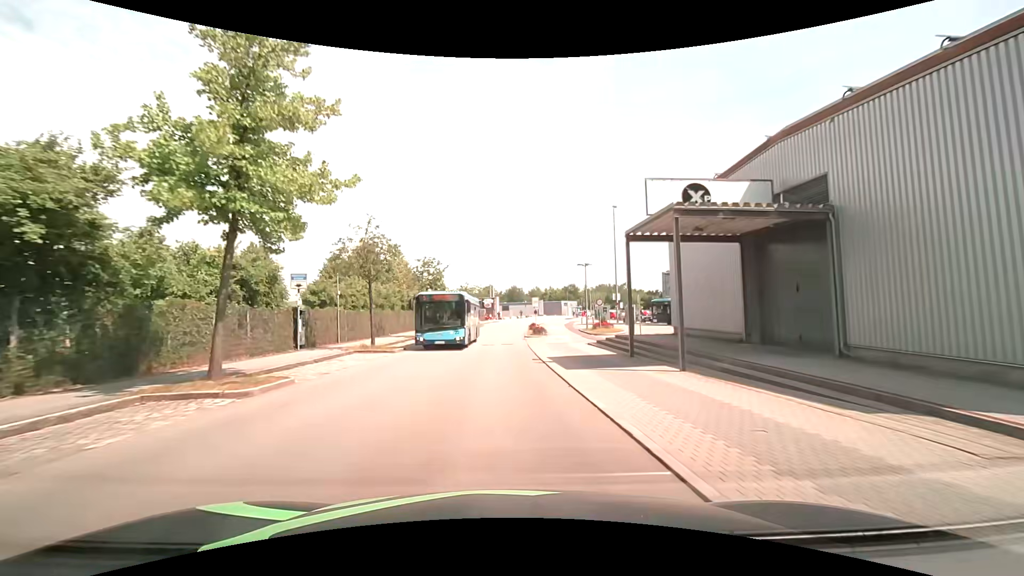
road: residential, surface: asphalt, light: Day
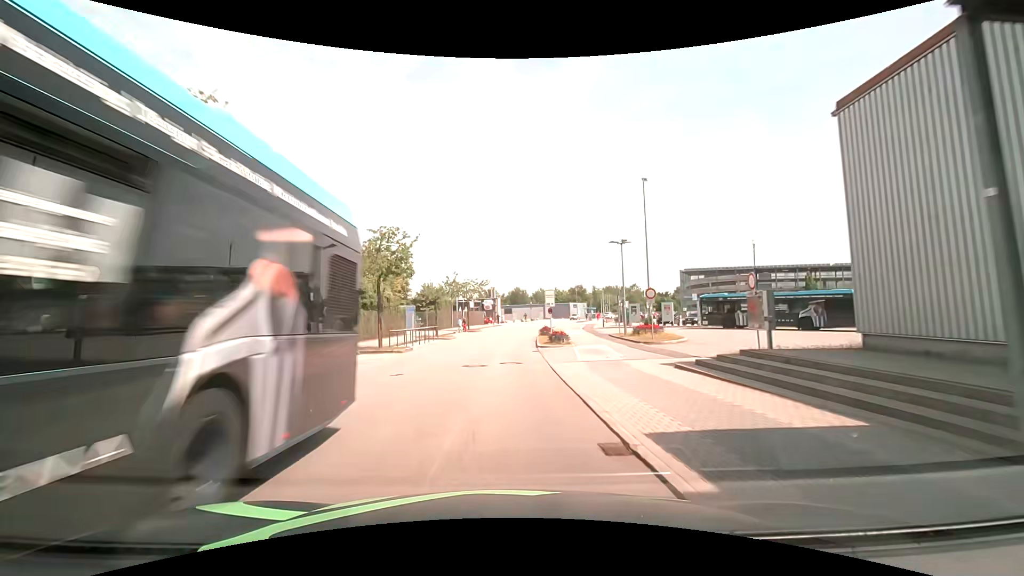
(-0.1, +14.0) m; -1°
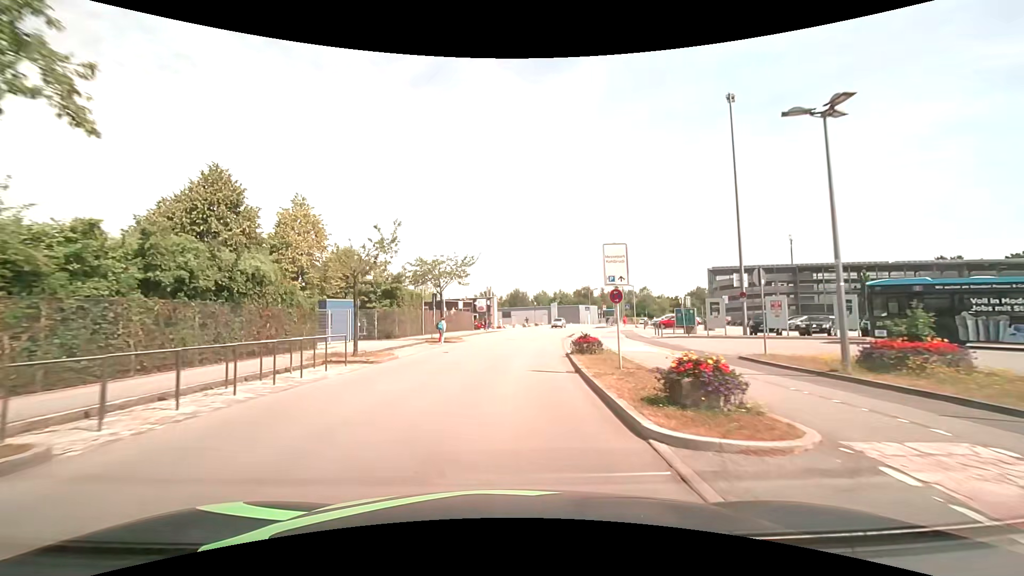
(+0.2, +20.9) m; +1°
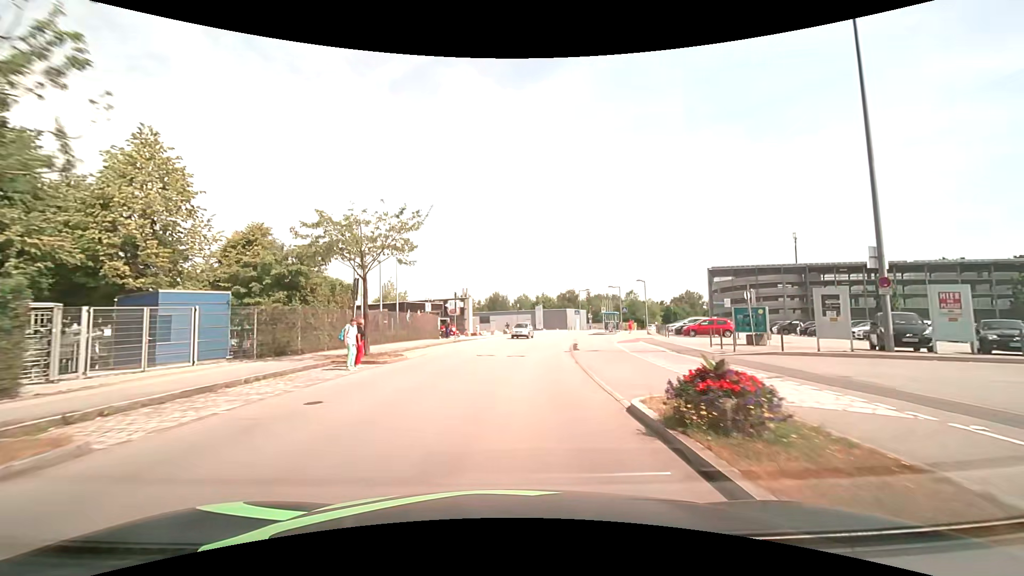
(+0.2, +13.6) m; +2°
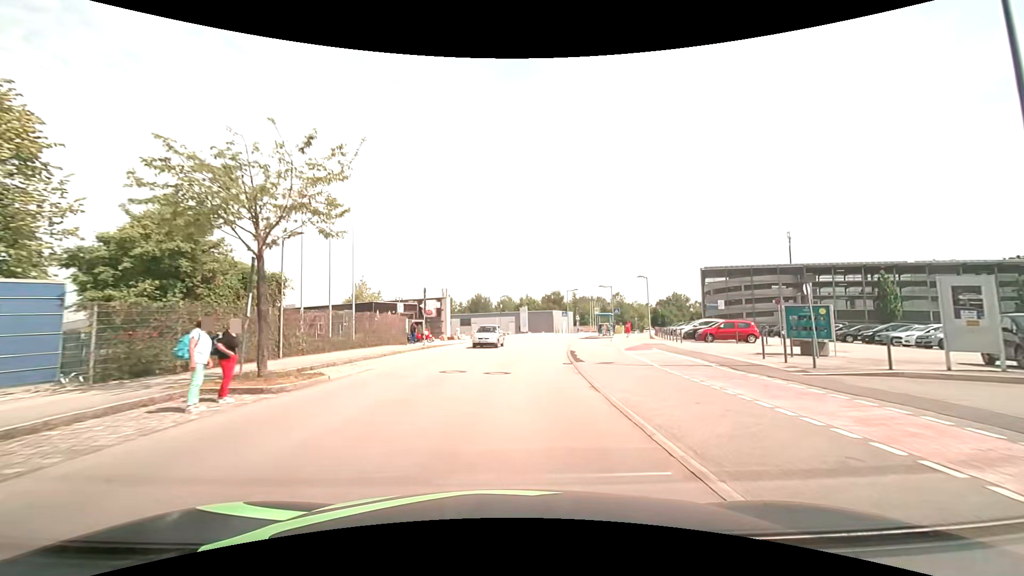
(+0.1, +6.7) m; +2°
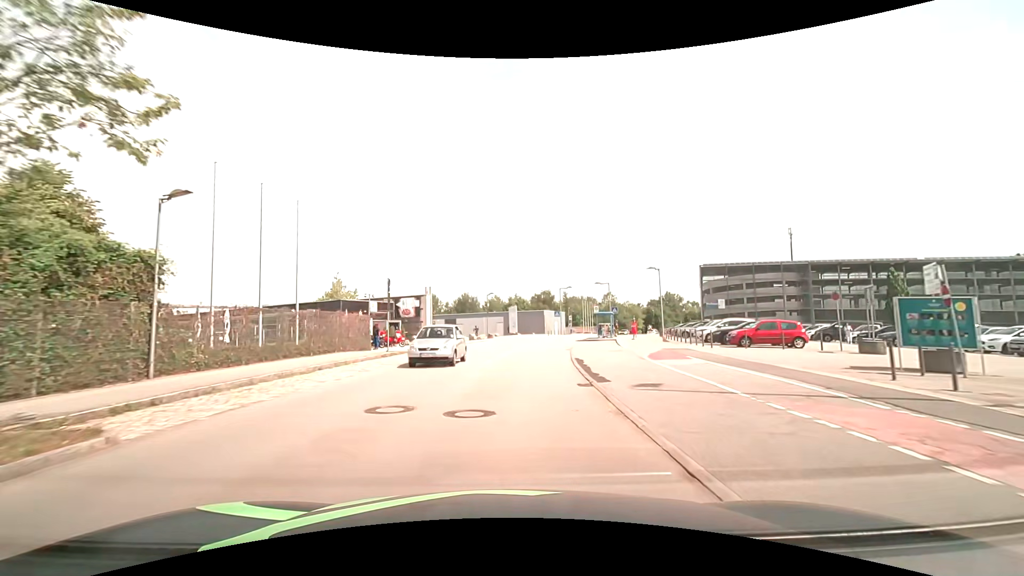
(+0.1, +6.6) m; +1°
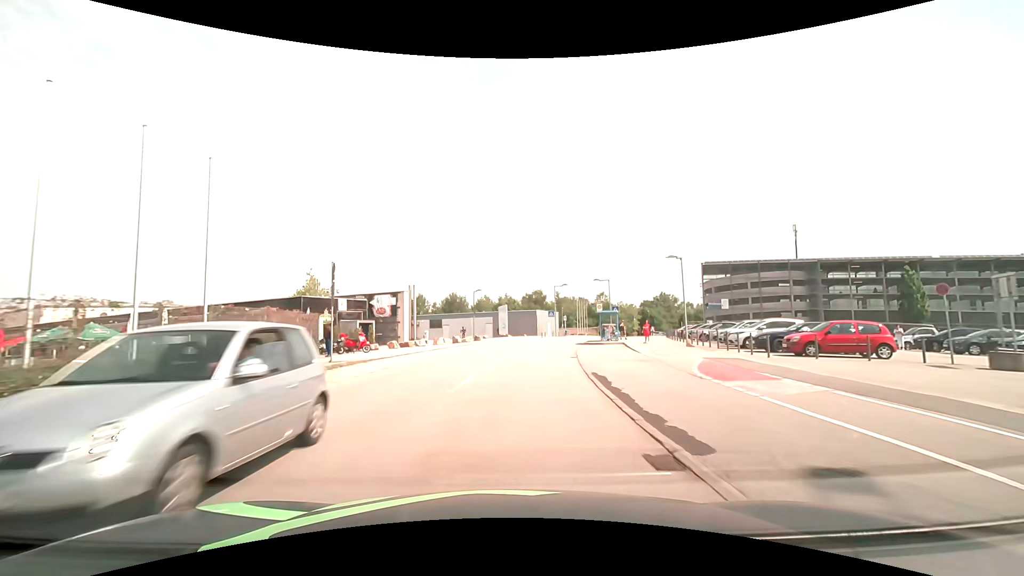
(+0.1, +6.6) m; +1°
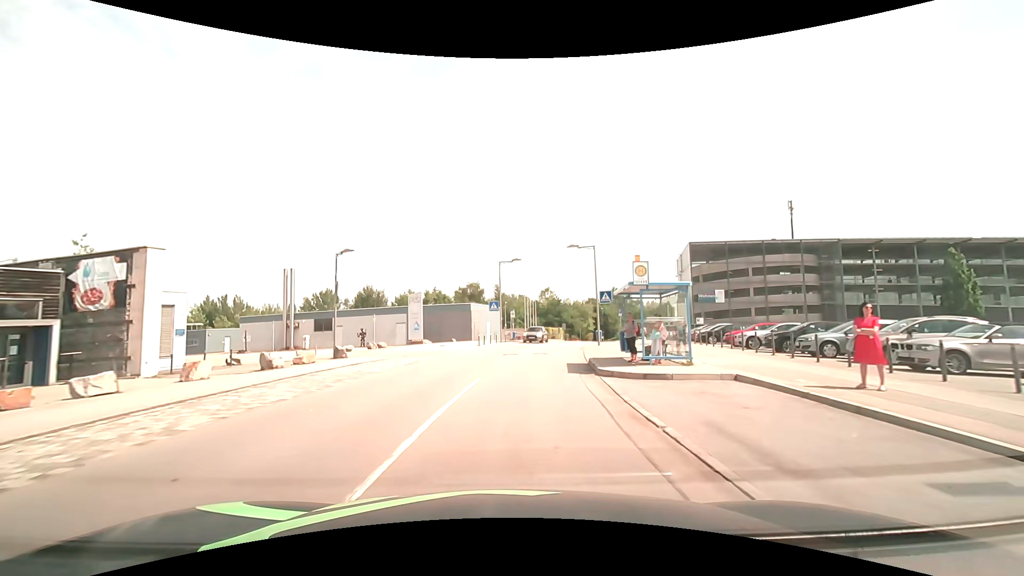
(+1.5, +26.2) m; +7°
(0, +10) (+1, +20) (+3, +30) (+5, +40) (+7, +49) (+9, +59) (+12, +69) (+15, +78) (+19, +88) (+22, +97) m
